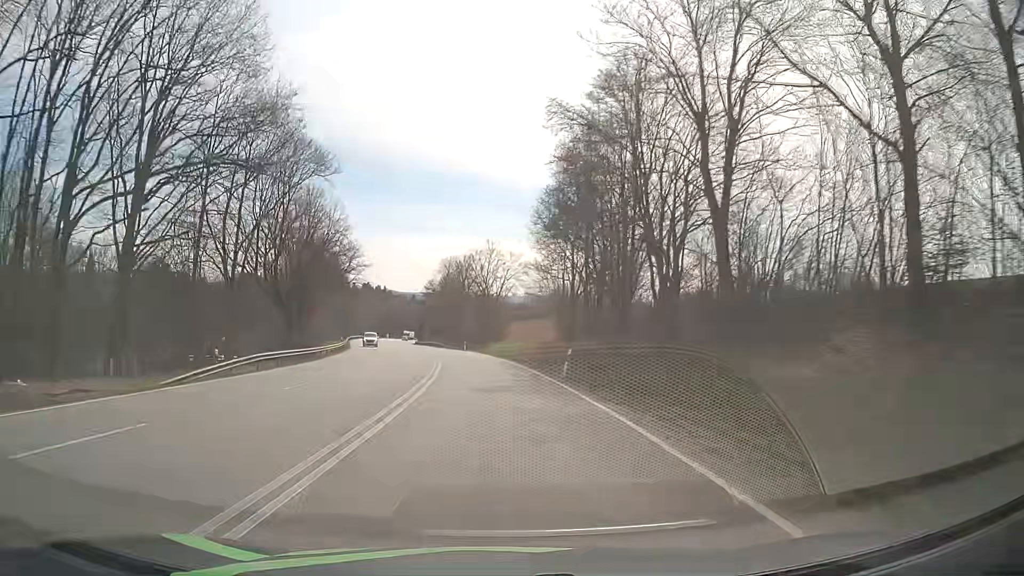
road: primary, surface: asphalt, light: Day
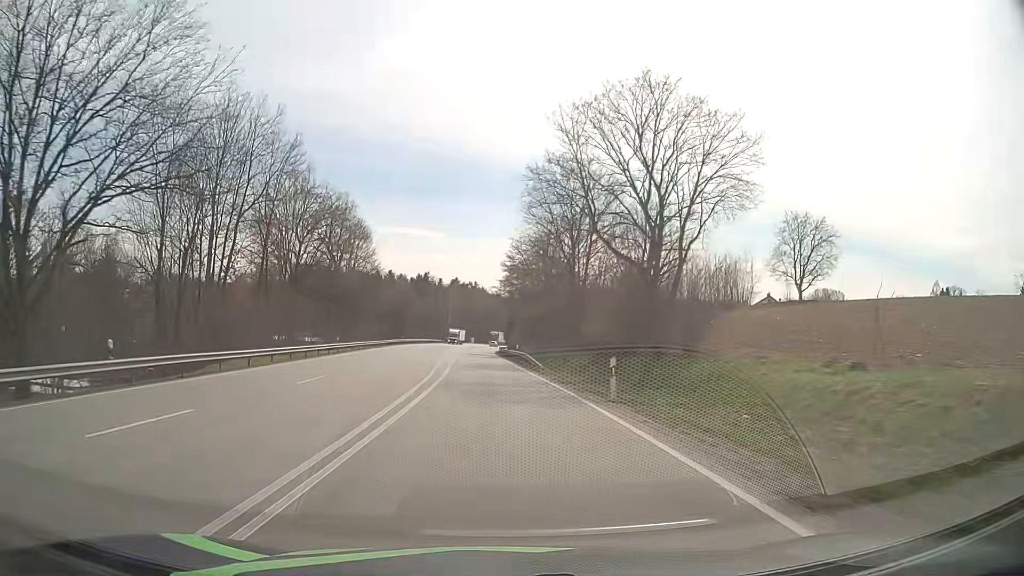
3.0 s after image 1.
(-4.2, +58.3) m; -8°
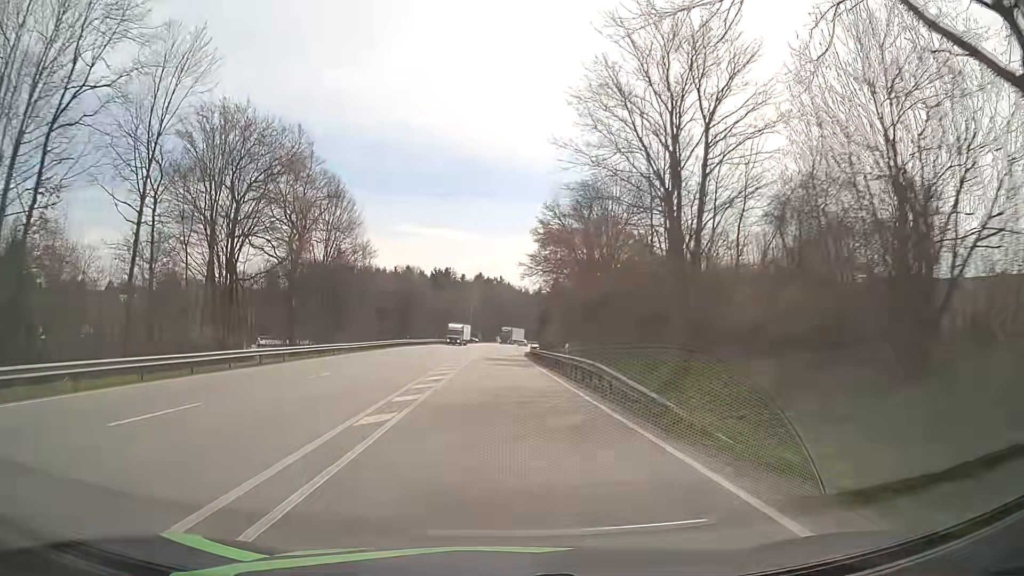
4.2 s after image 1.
(-0.5, +23.5) m; -3°
(0, +10) (0, +20) (0, +30) (0, +40) (0, +50) (0, +60) (0, +70) (0, +80) (0, +90) (+1, +100) m
